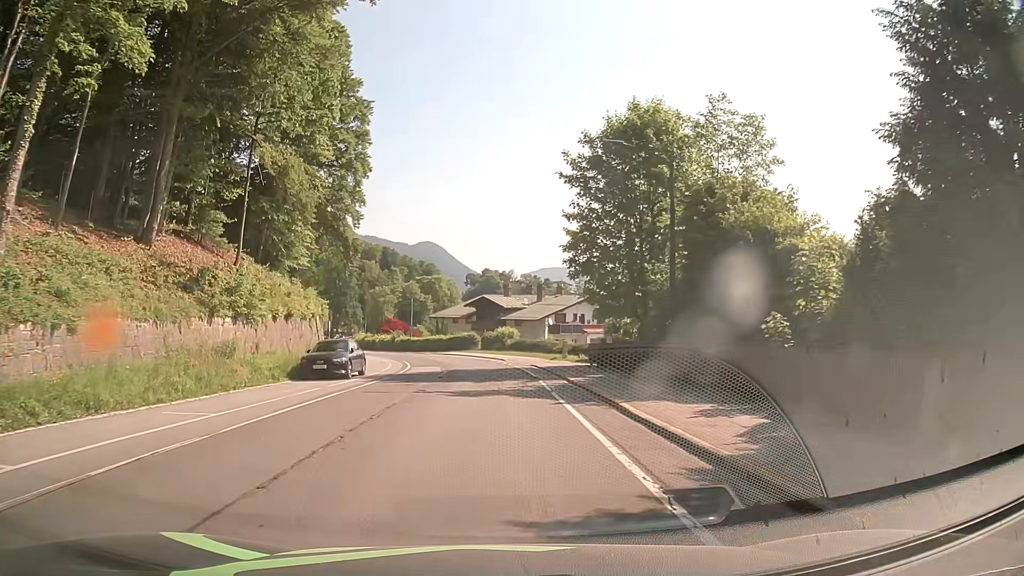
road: tertiary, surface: asphalt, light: Day
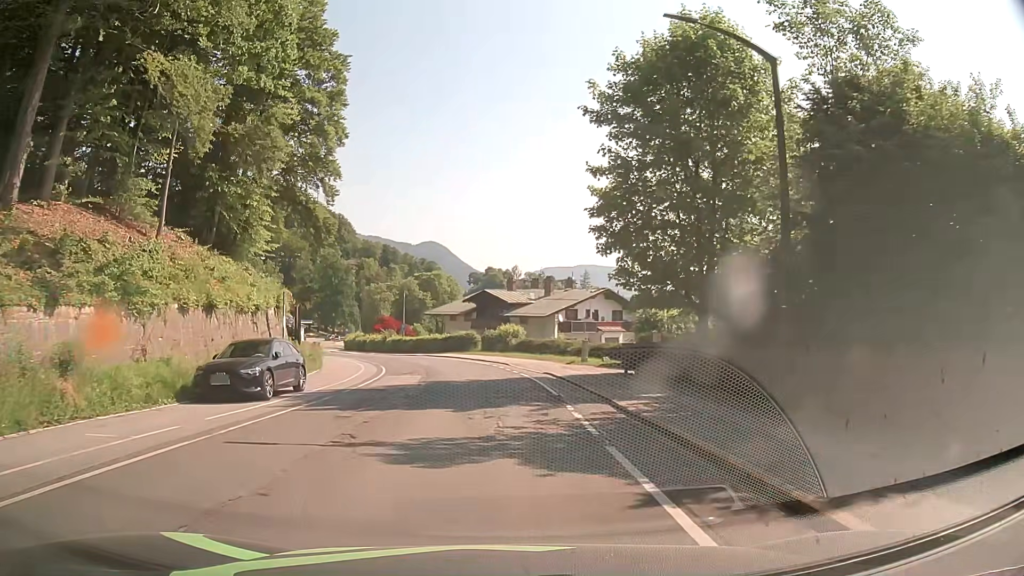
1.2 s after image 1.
(0.0, +9.1) m; 0°
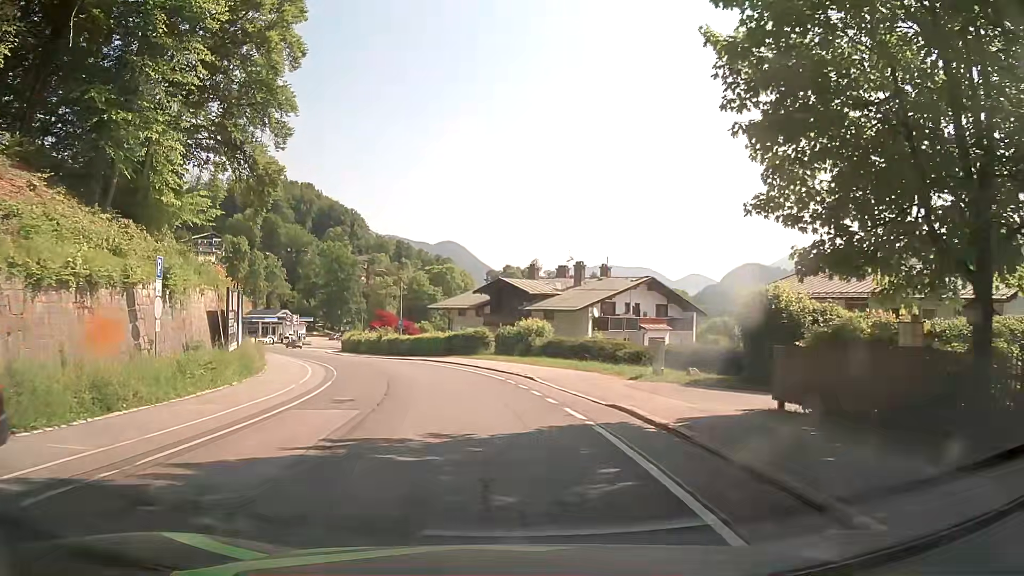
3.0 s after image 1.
(-0.2, +13.6) m; -3°
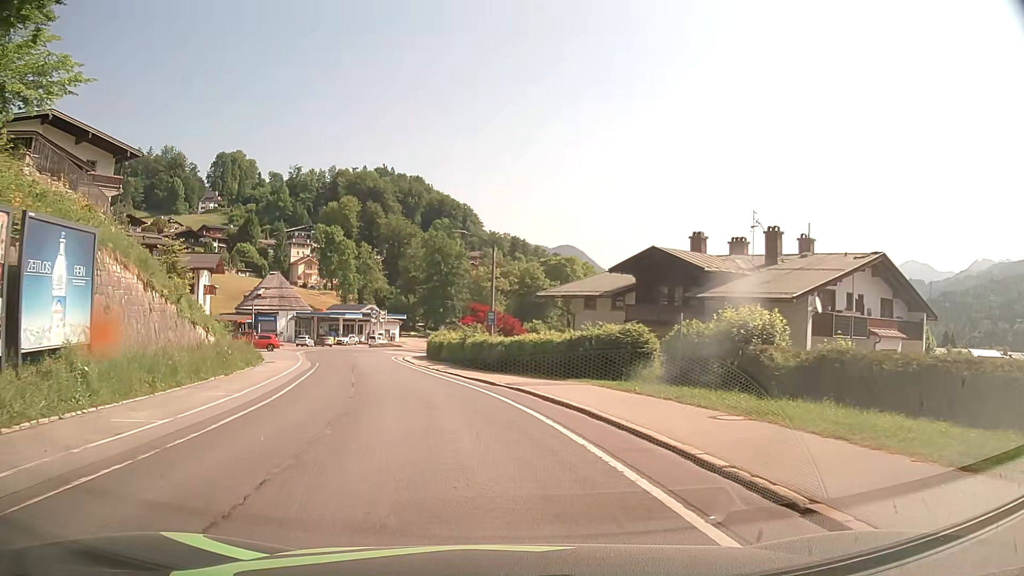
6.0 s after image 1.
(-1.3, +22.3) m; -9°
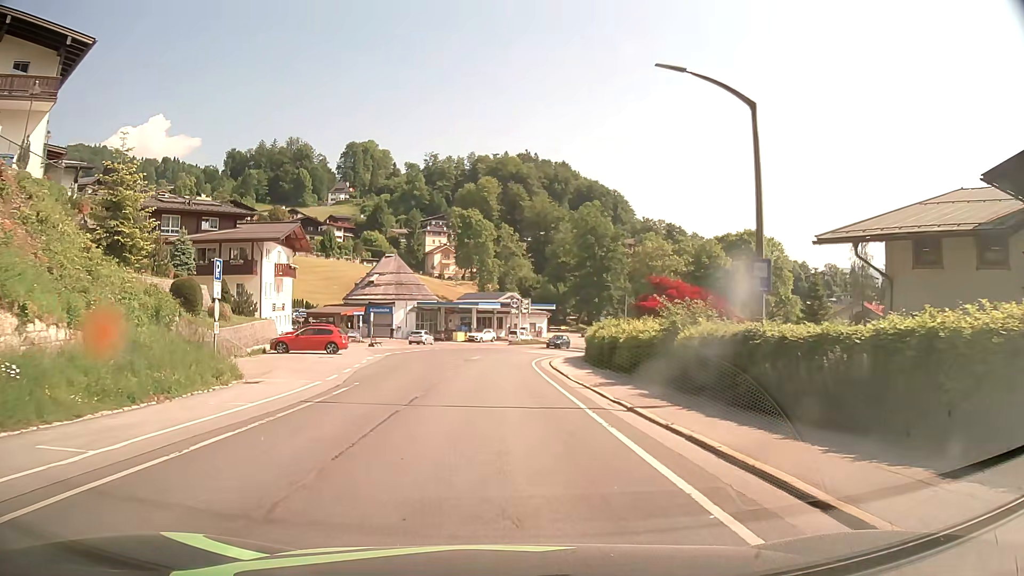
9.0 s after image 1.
(-2.6, +22.2) m; -12°
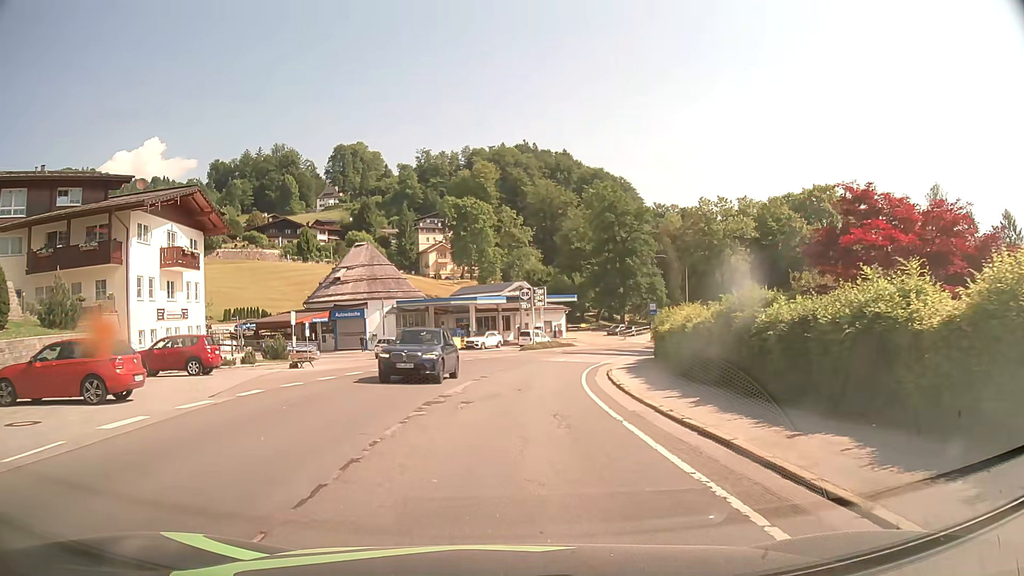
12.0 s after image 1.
(-0.3, +22.6) m; 0°
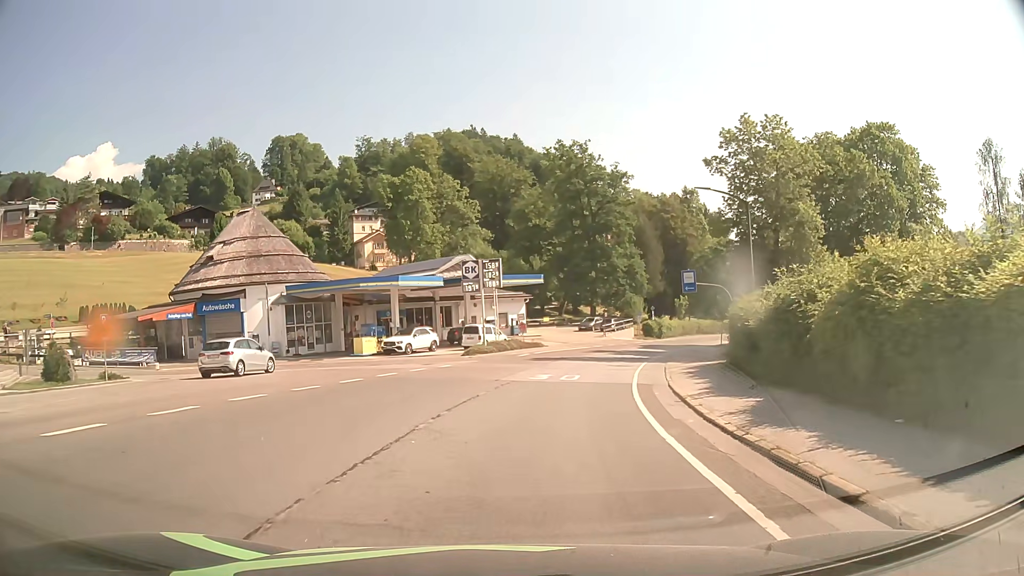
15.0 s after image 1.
(+0.6, +22.3) m; +4°
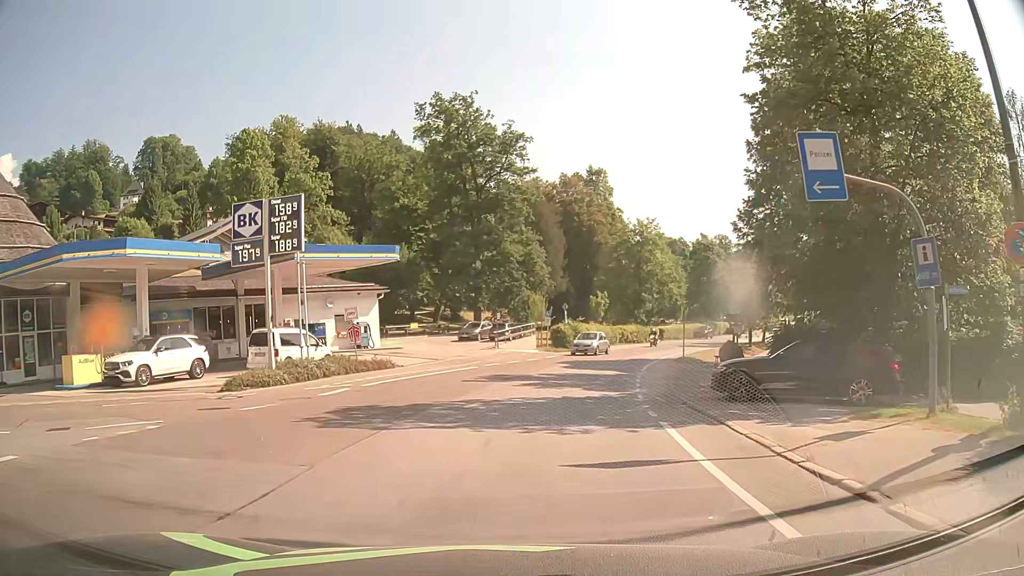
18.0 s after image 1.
(+2.0, +22.2) m; +10°
(0, +10) (+2, +20) (+4, +30) (+7, +39) (+11, +48) (+16, +57) (+20, +66) (+25, +75) (+31, +83) (+36, +92) m
